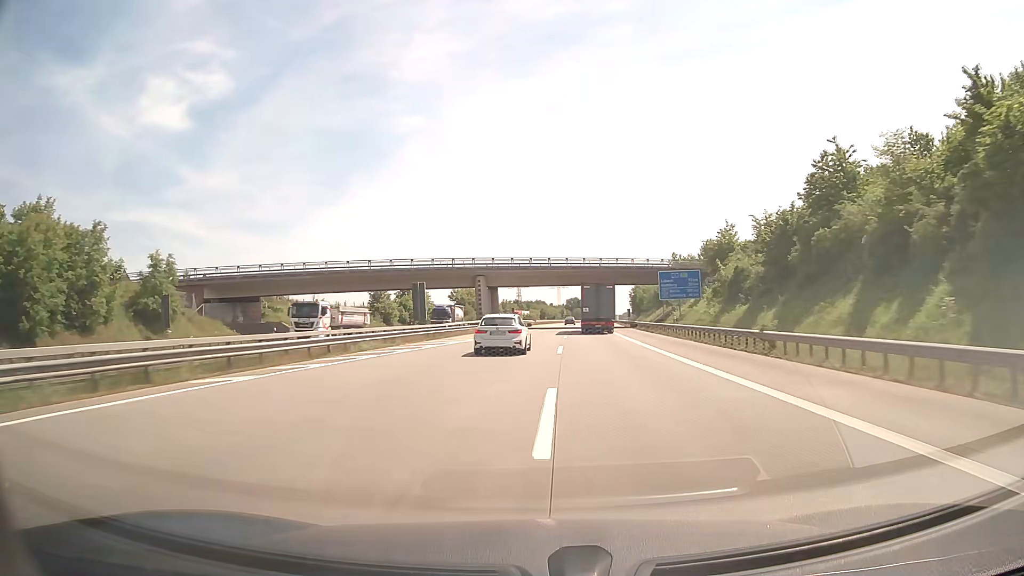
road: motorway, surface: concrete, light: Day
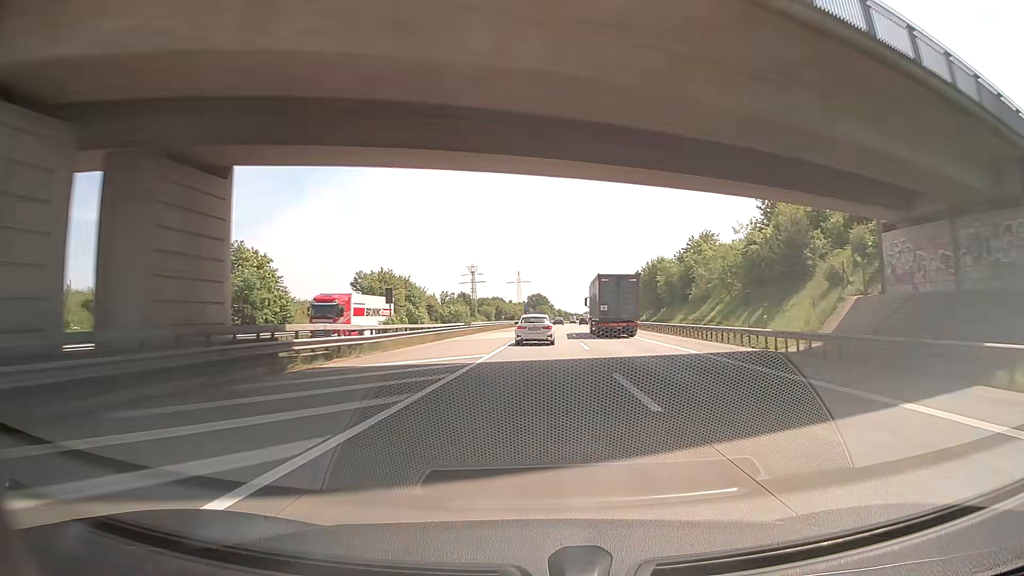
(+2.3, +69.7) m; +4°
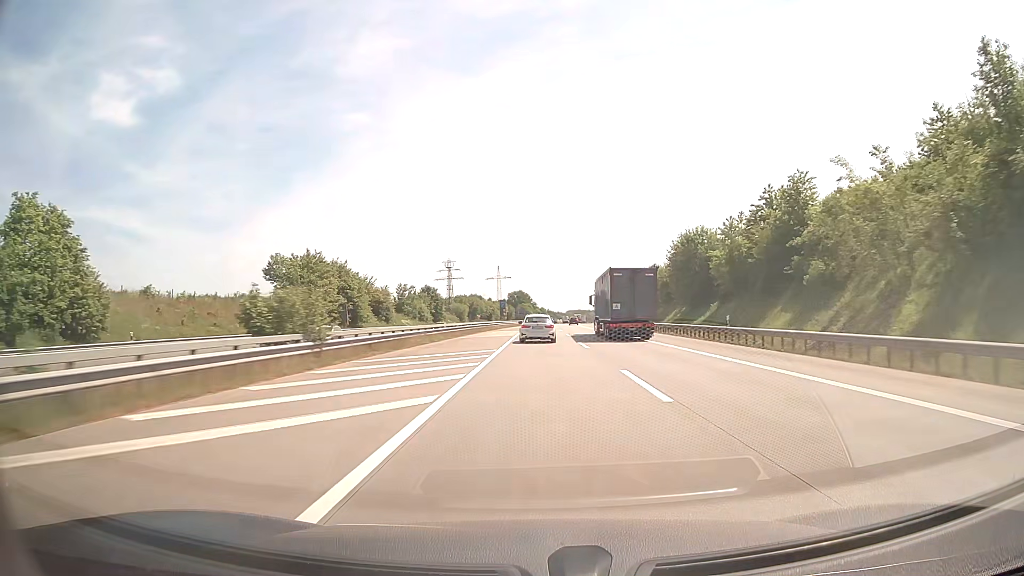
(+0.4, +35.4) m; +1°
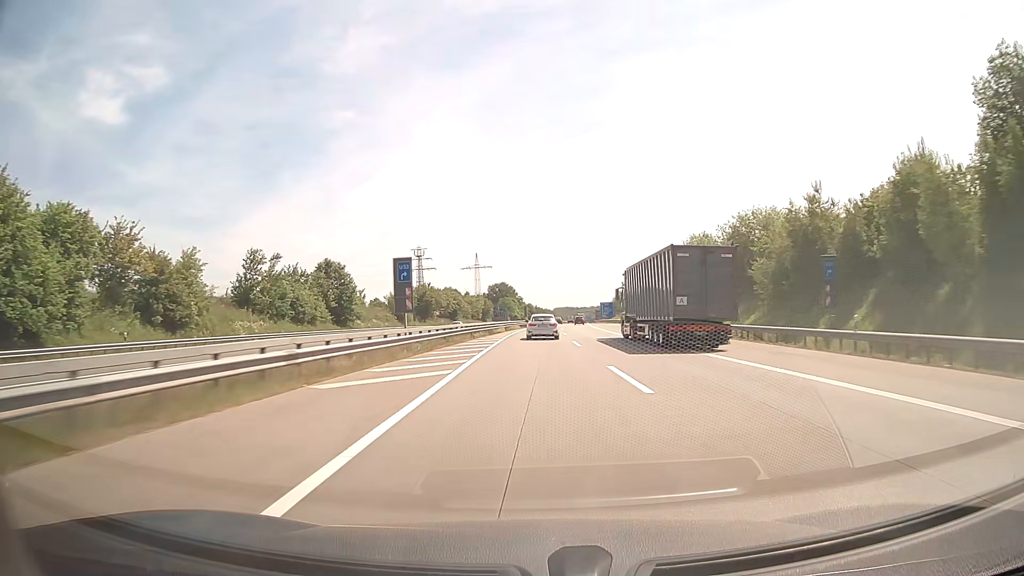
(+1.0, +71.4) m; +1°
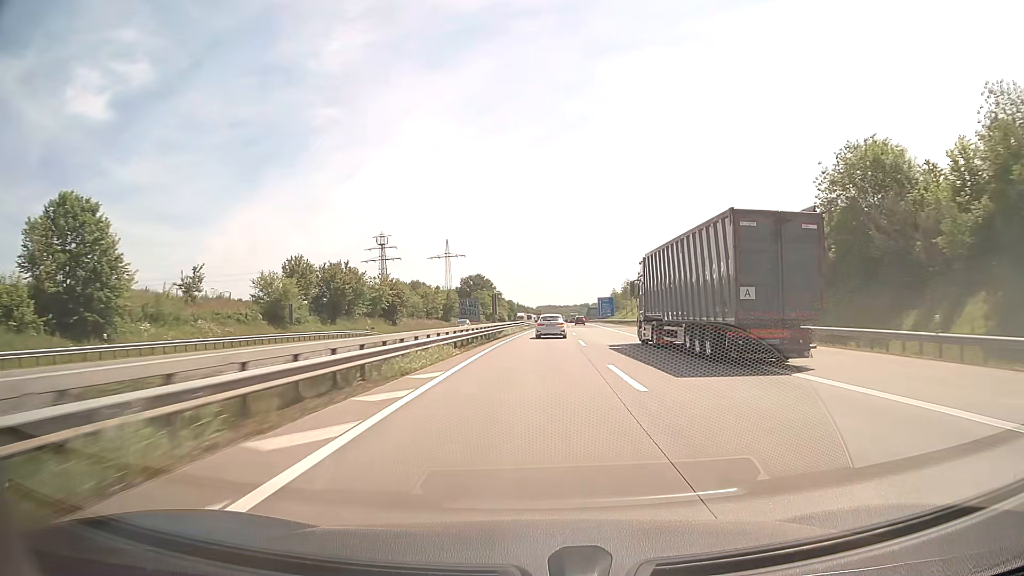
(+0.6, +53.8) m; +1°
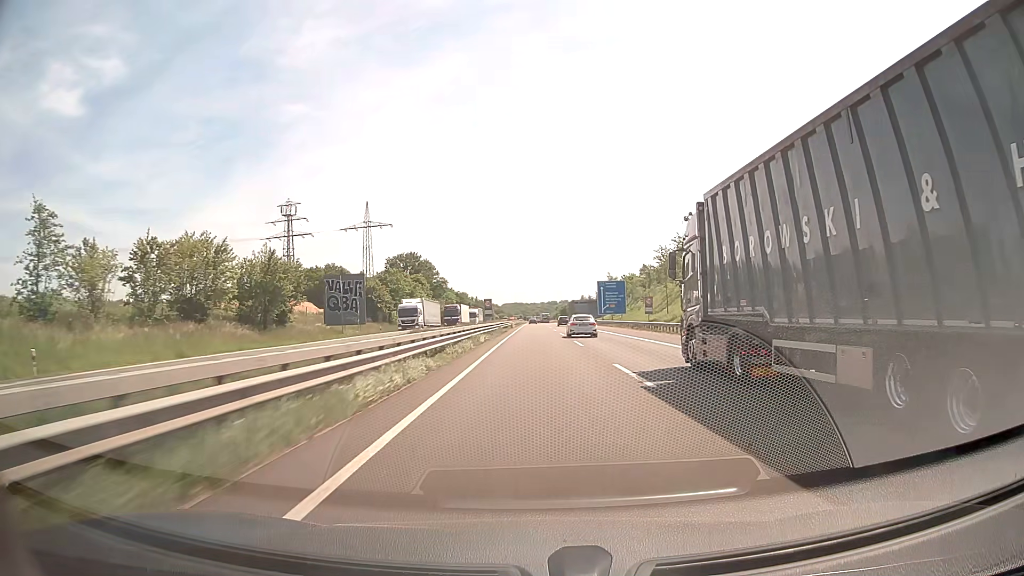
(+2.6, +90.1) m; +3°
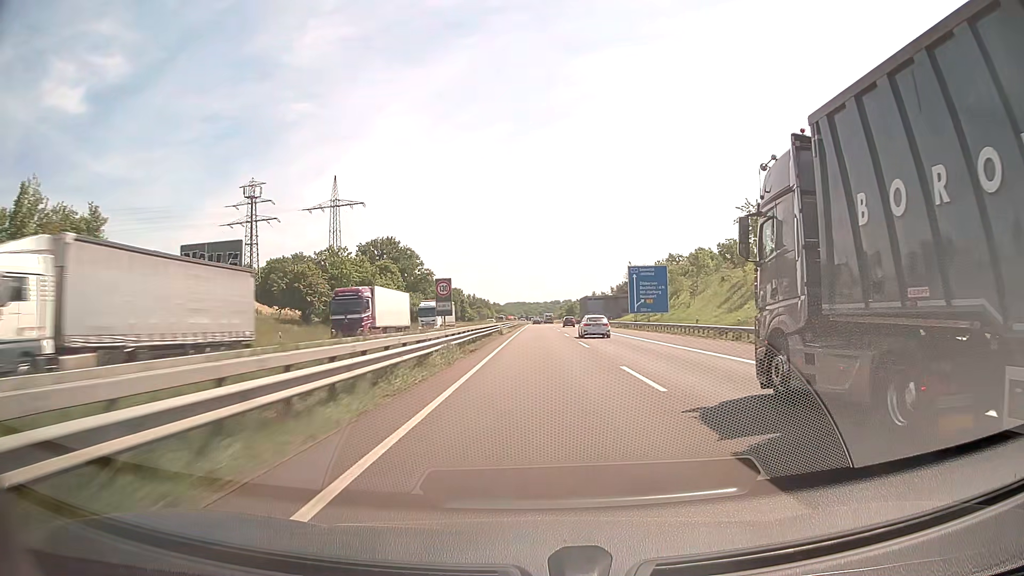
(-0.1, +36.4) m; 0°
